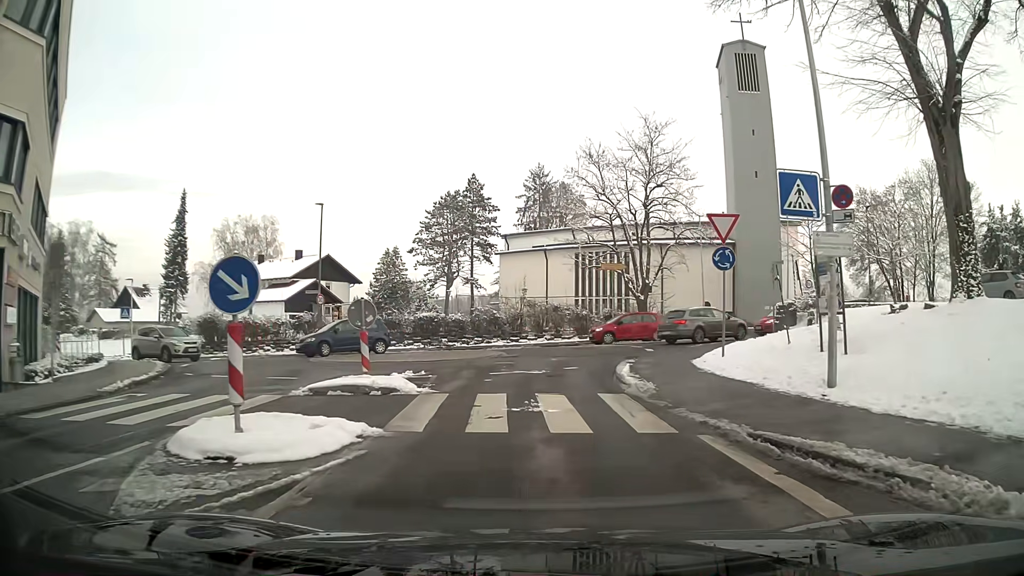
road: unclassified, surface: asphalt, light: Day
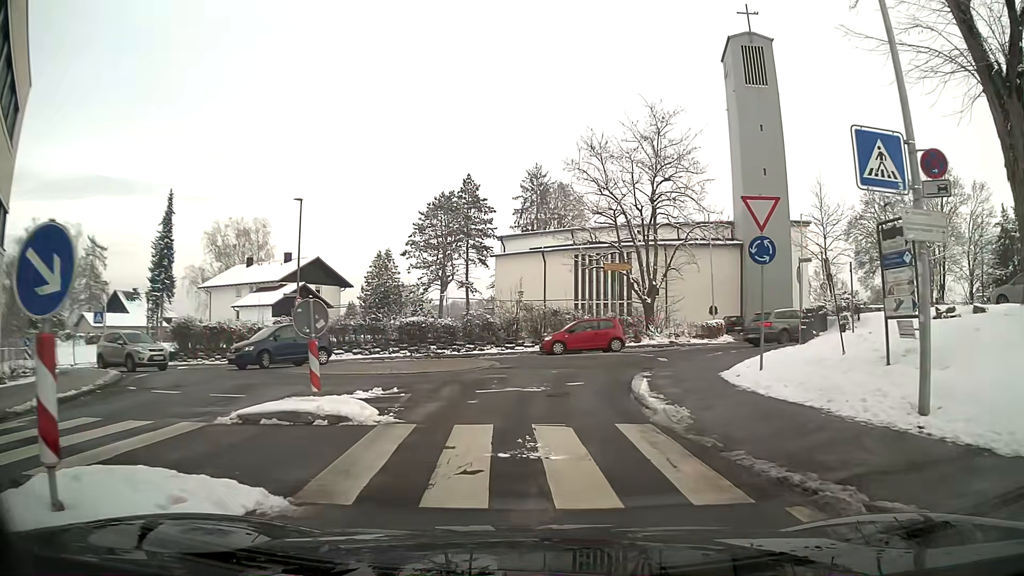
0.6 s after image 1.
(0.0, +3.0) m; -1°
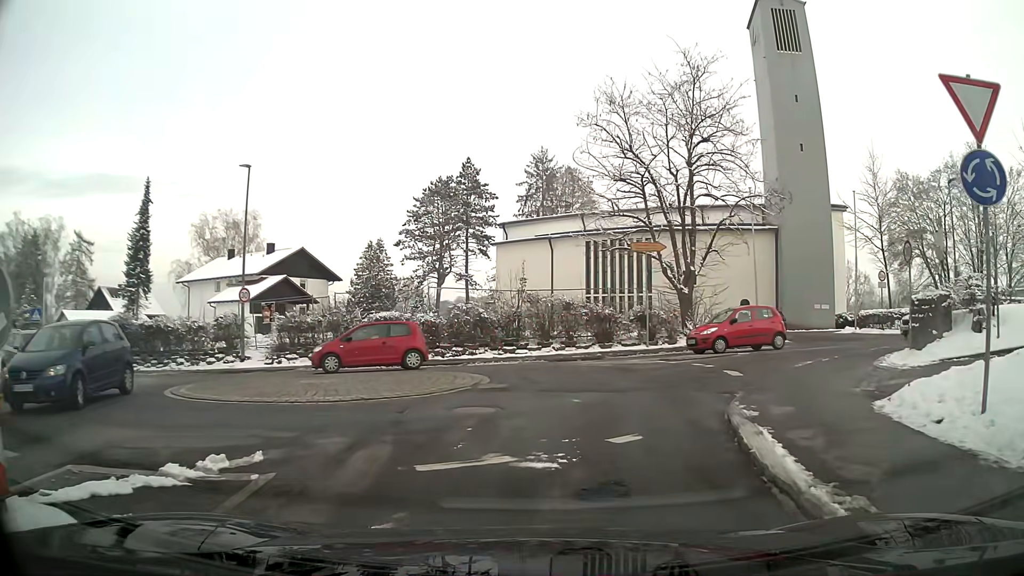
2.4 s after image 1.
(0.0, +7.0) m; 0°
(+1, +10) (-2, +19) (-12, +22) (-22, +24) (-31, +27) (-40, +31) (-49, +36) (-58, +41) (-65, +48) (-72, +54) m
